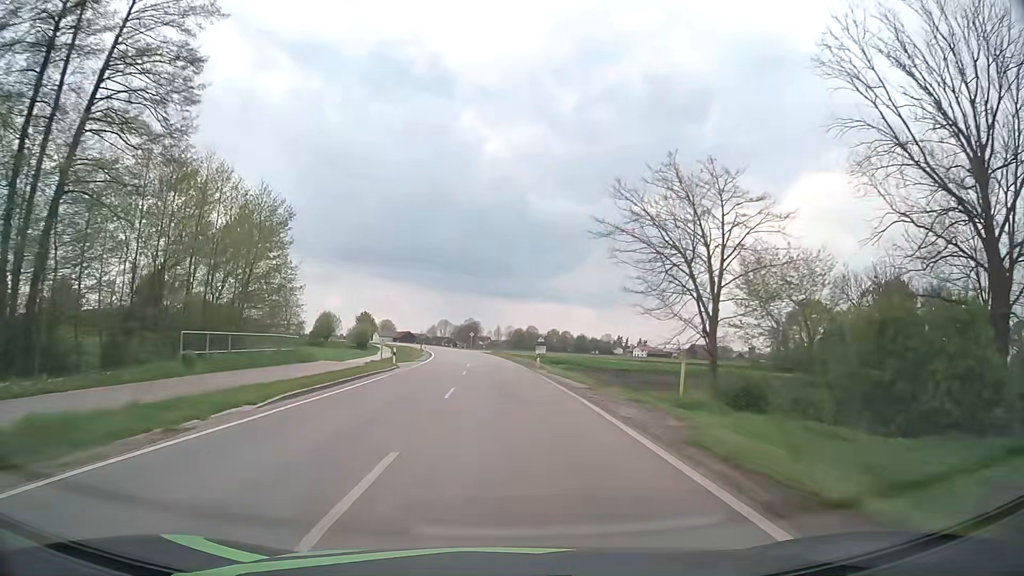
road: tertiary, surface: asphalt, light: Day
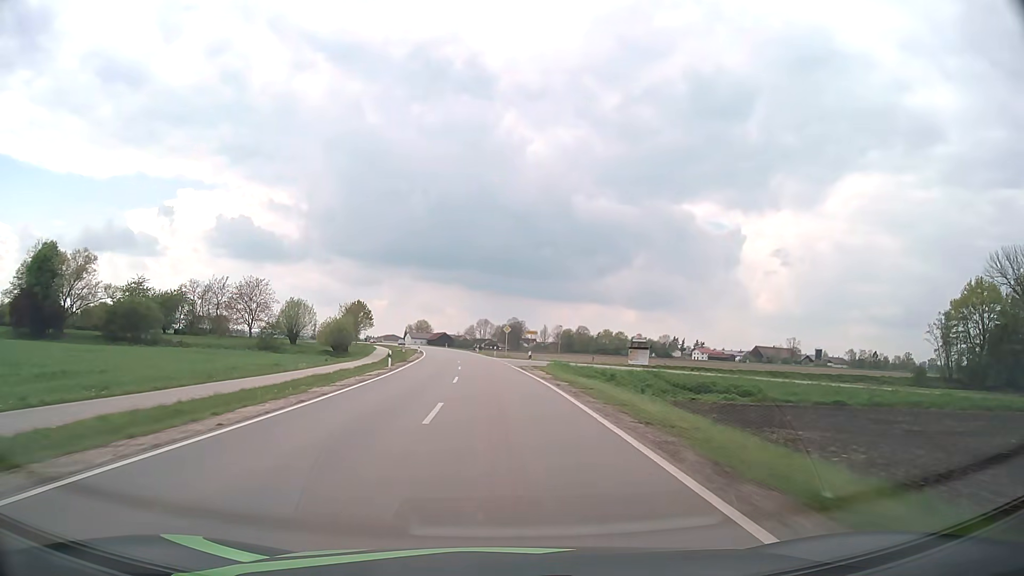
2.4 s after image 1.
(-1.7, +53.2) m; -4°
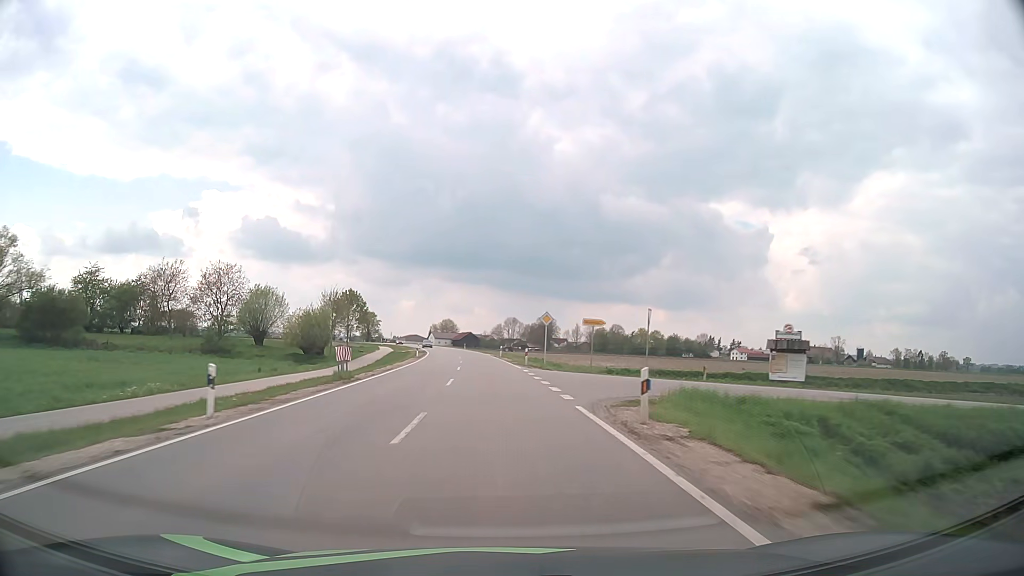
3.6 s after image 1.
(-0.5, +26.6) m; -2°
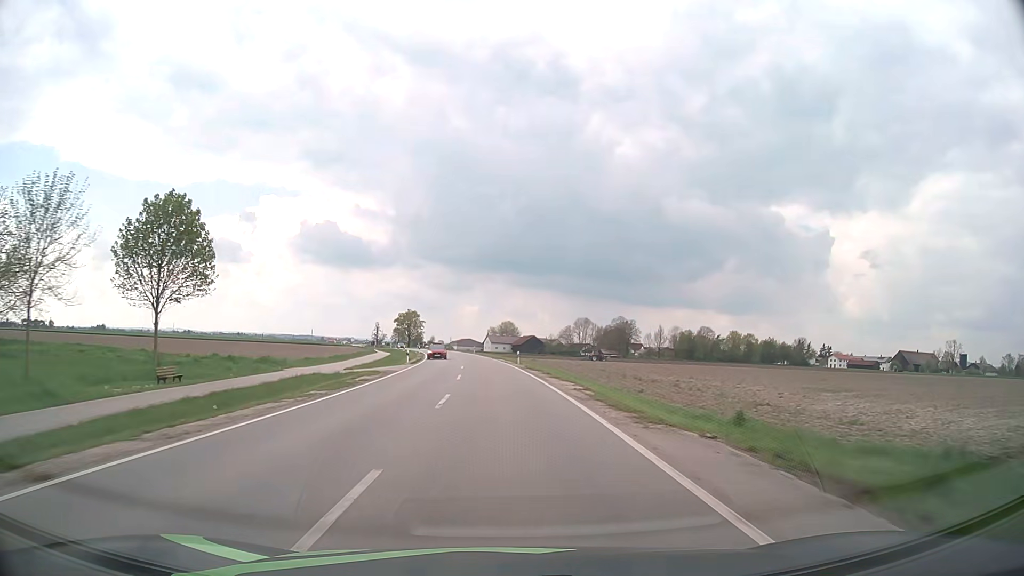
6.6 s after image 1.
(-3.5, +66.6) m; -6°
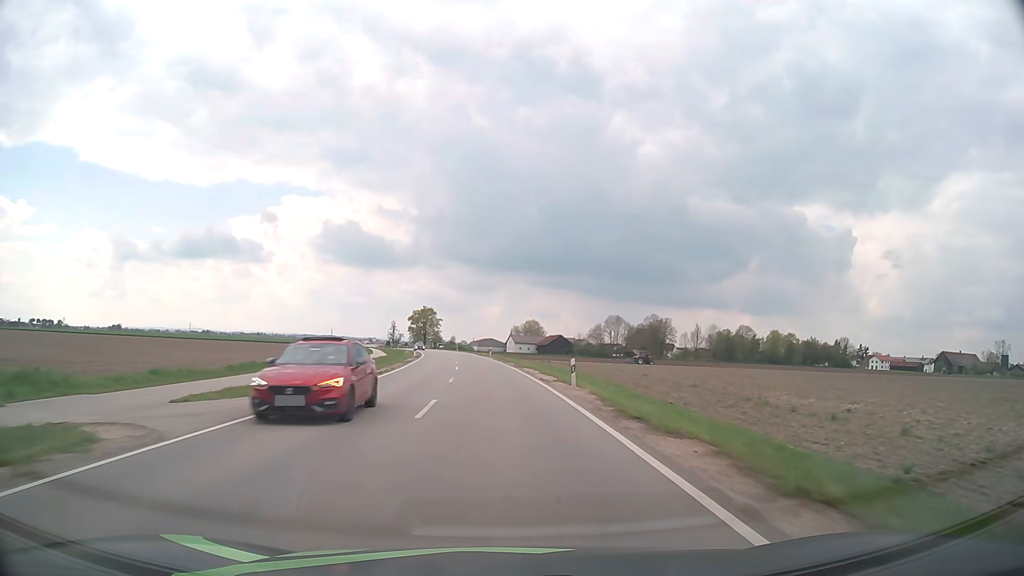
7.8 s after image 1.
(-0.5, +26.8) m; -2°
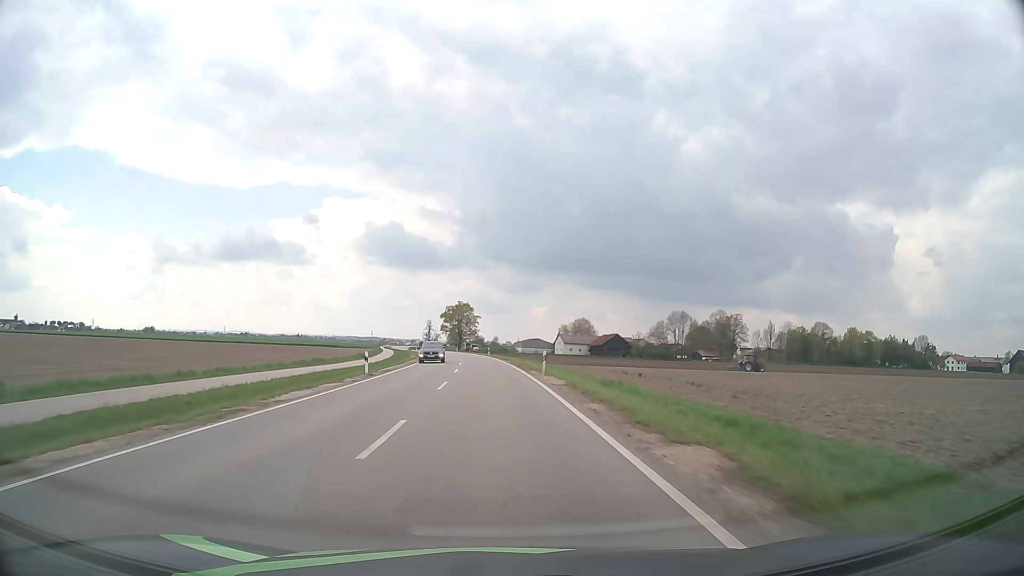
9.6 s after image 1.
(-1.2, +40.3) m; -4°
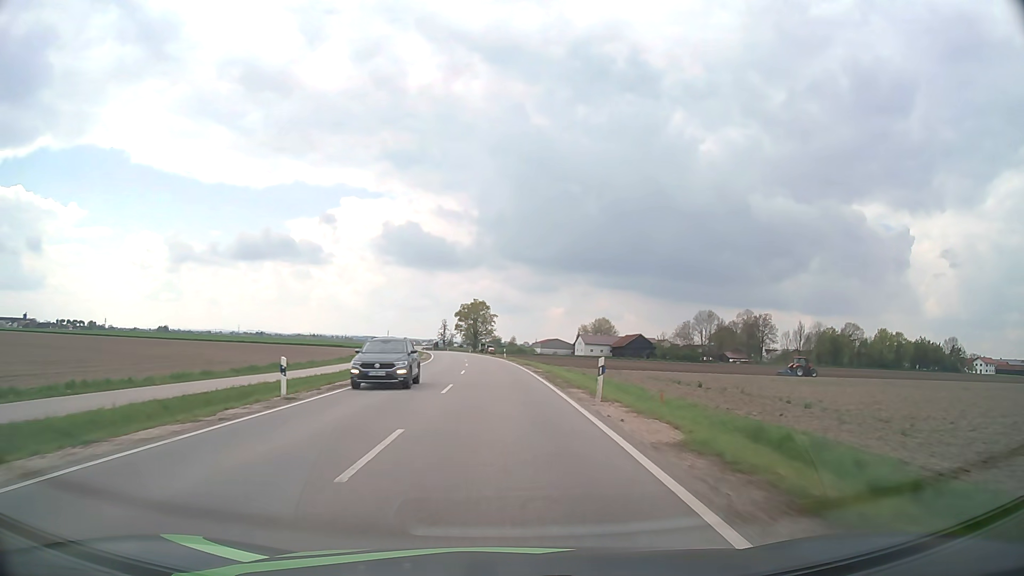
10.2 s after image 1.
(-0.2, +13.4) m; -1°
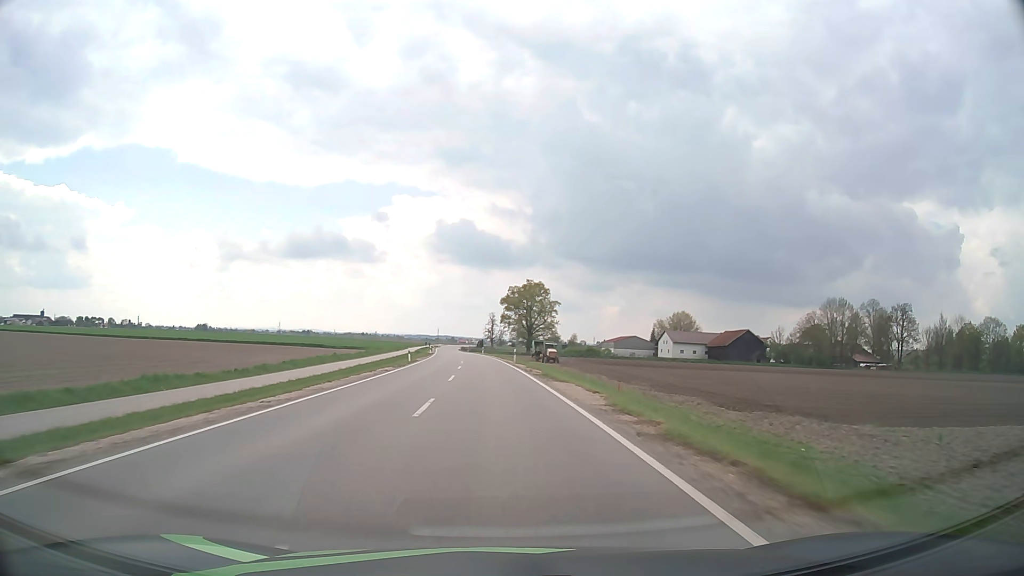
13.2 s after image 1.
(-2.7, +66.4) m; -5°
(0, +10) (0, +20) (-1, +30) (-1, +40) (-2, +50) (-2, +60) (-3, +70) (-4, +80) (-5, +90) (-6, +100) m
